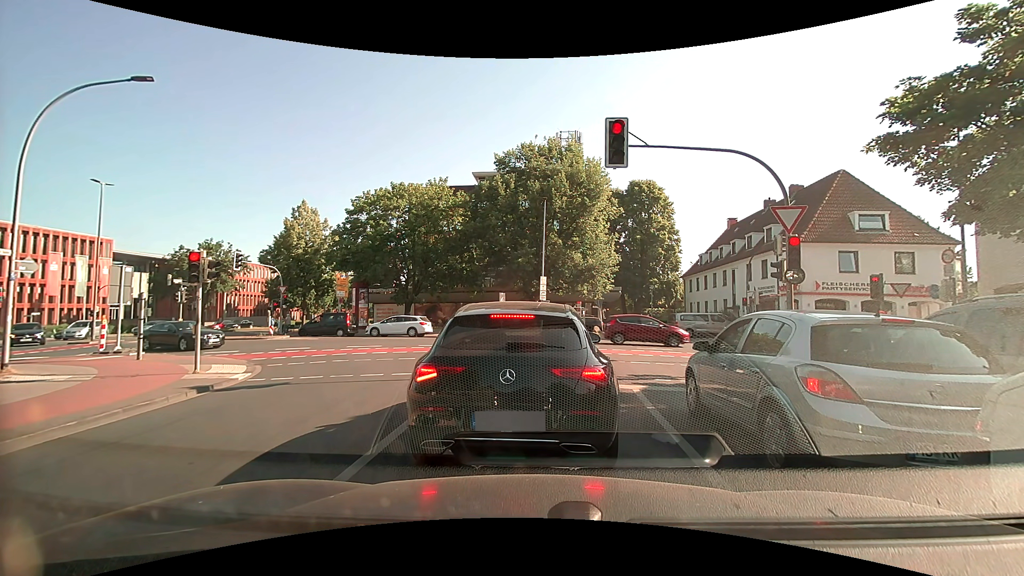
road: secondary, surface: asphalt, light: Day
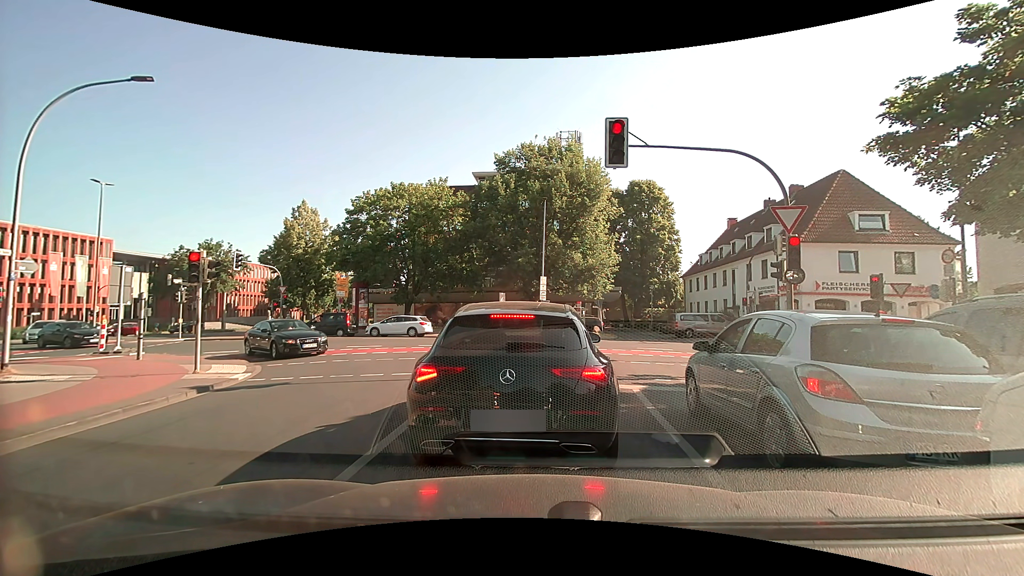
(0.0, 0.0) m; 0°
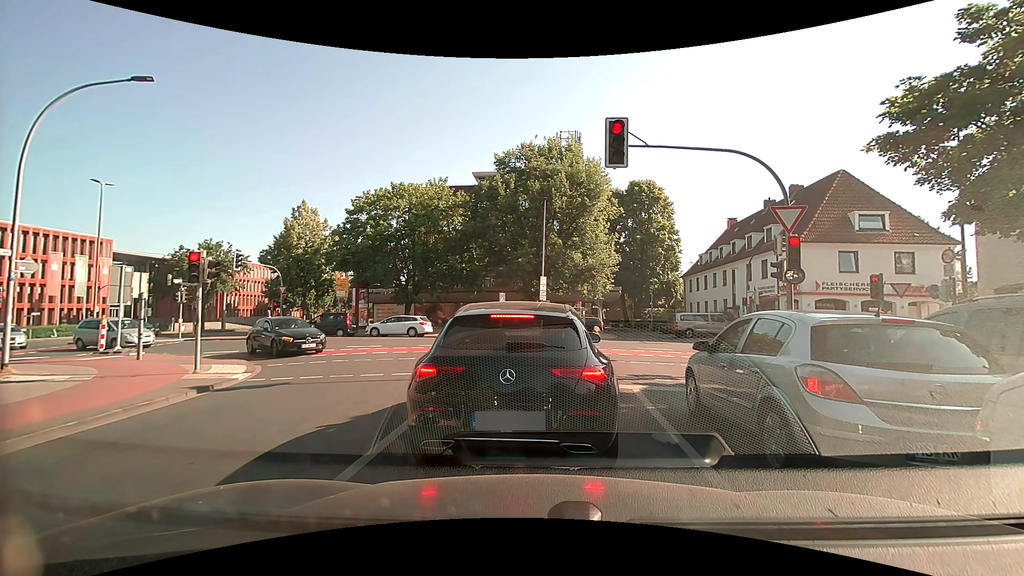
(0.0, 0.0) m; 0°
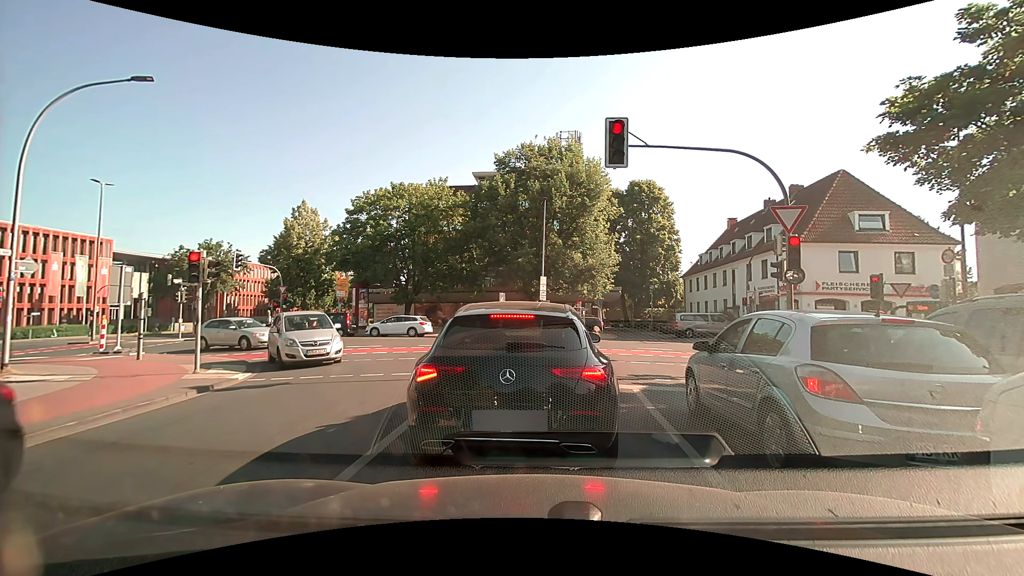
(0.0, 0.0) m; 0°
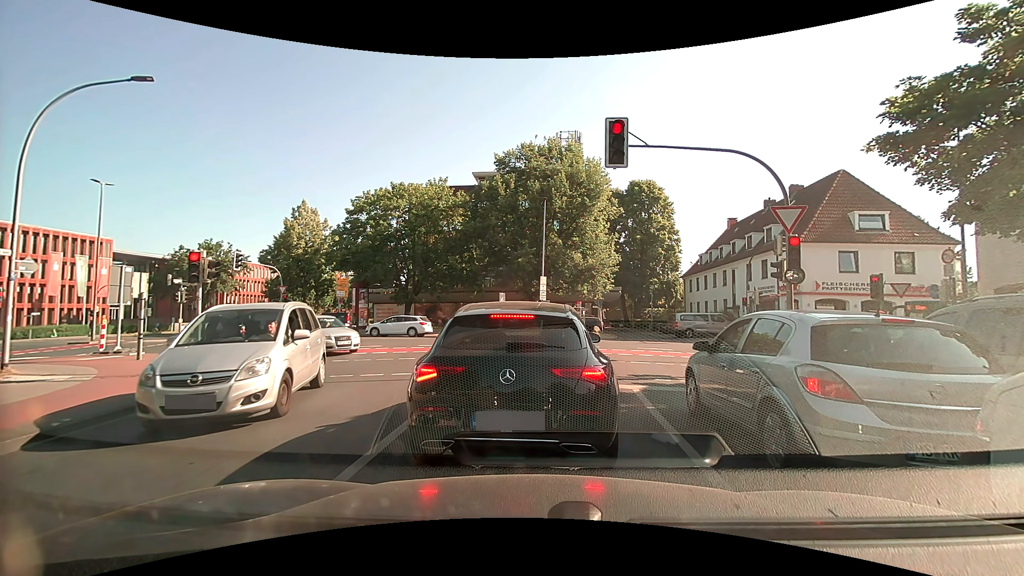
(0.0, 0.0) m; 0°
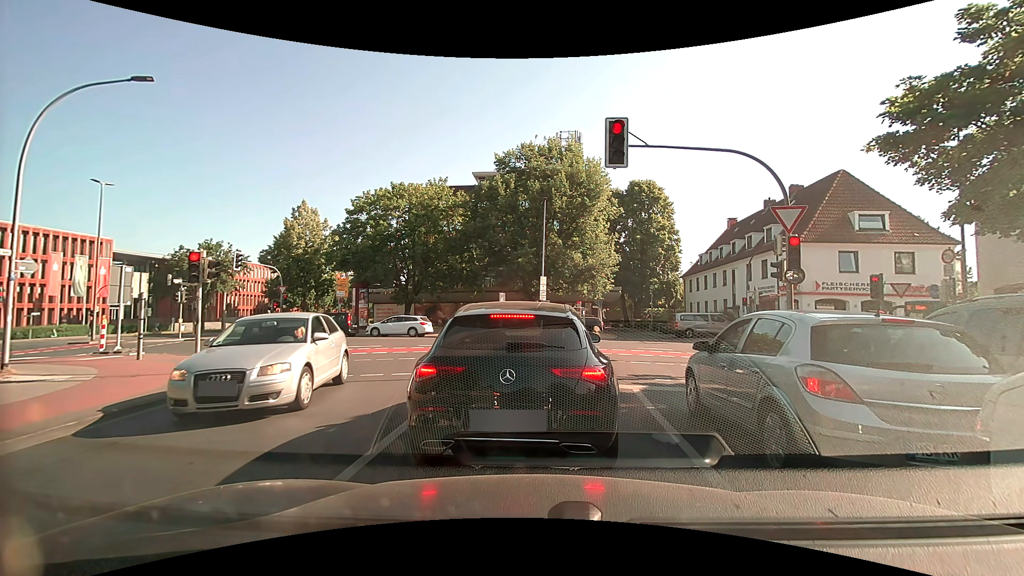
(0.0, 0.0) m; 0°
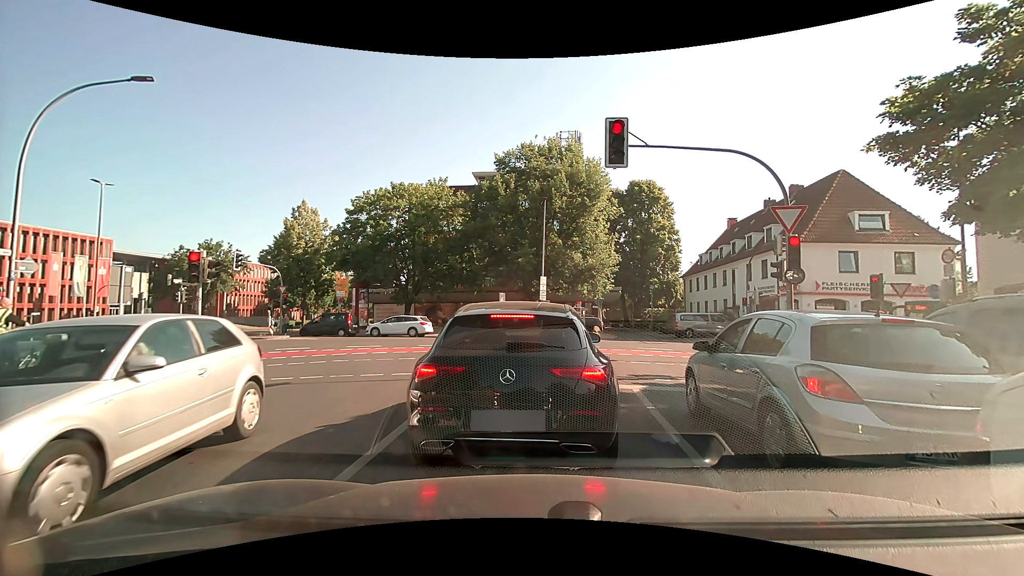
(0.0, 0.0) m; 0°
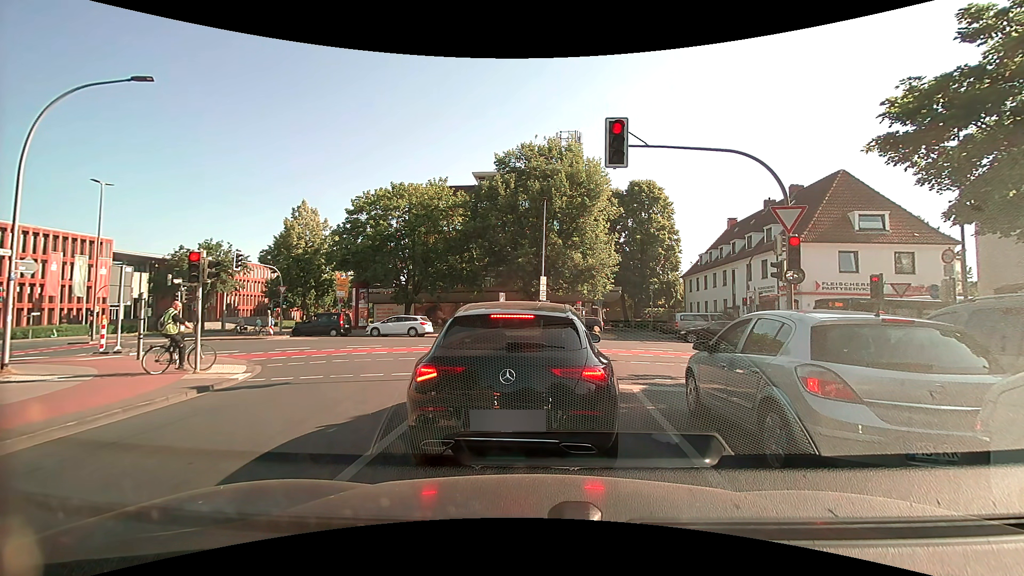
(0.0, 0.0) m; 0°
